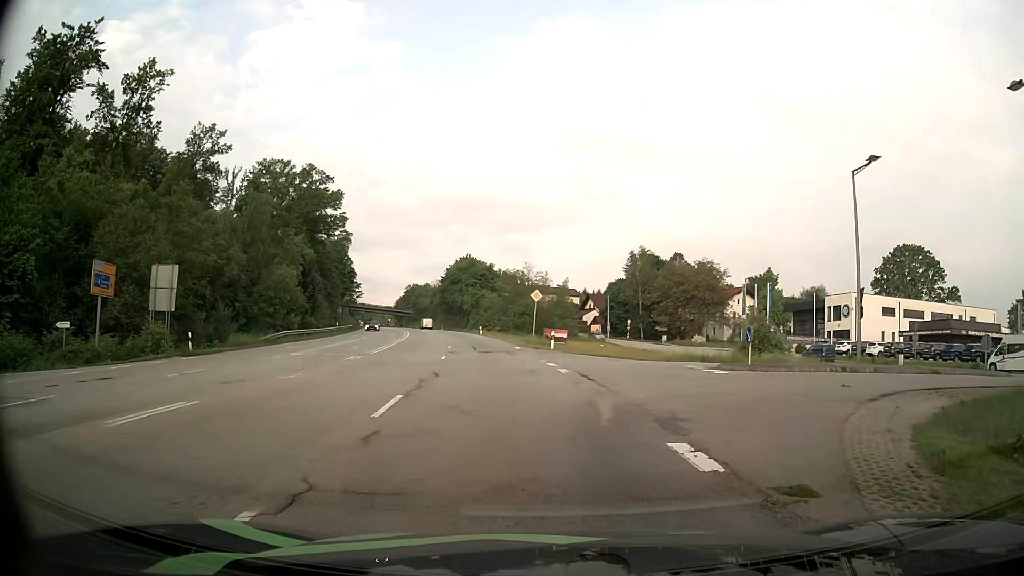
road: secondary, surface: asphalt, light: Day
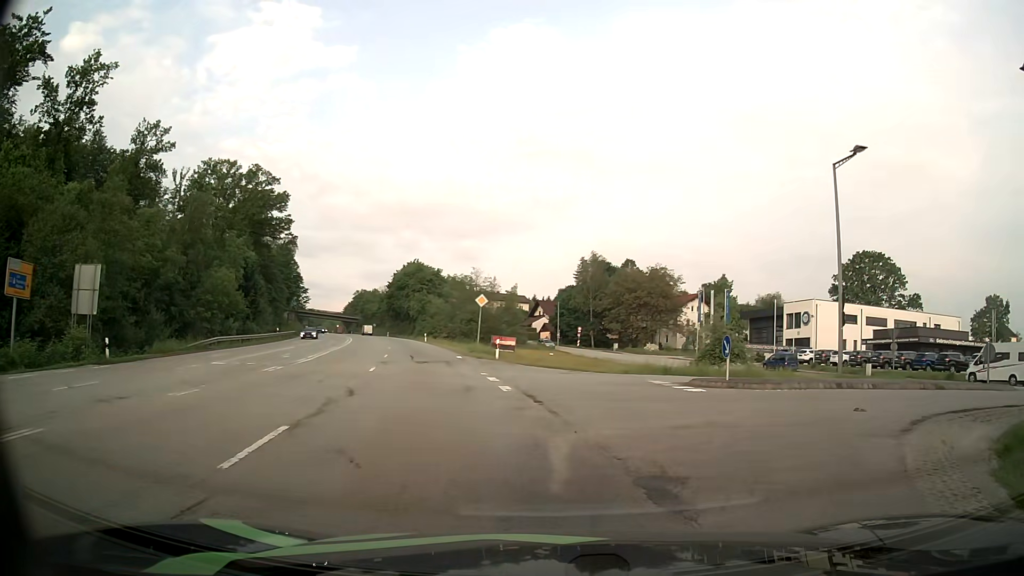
(+0.1, +3.2) m; +4°
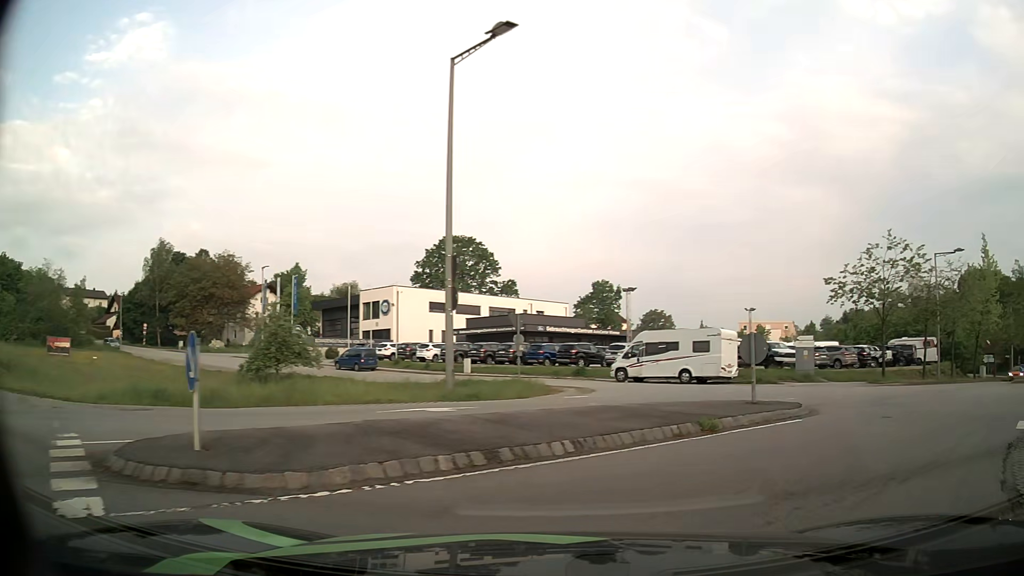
(+2.9, +10.5) m; +36°
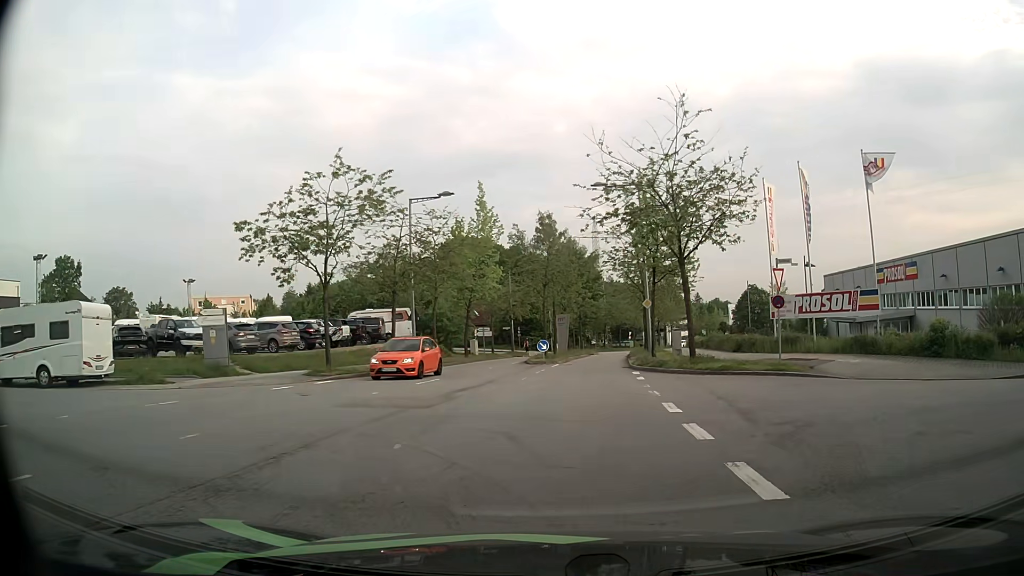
(+5.5, +10.8) m; +45°
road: residential
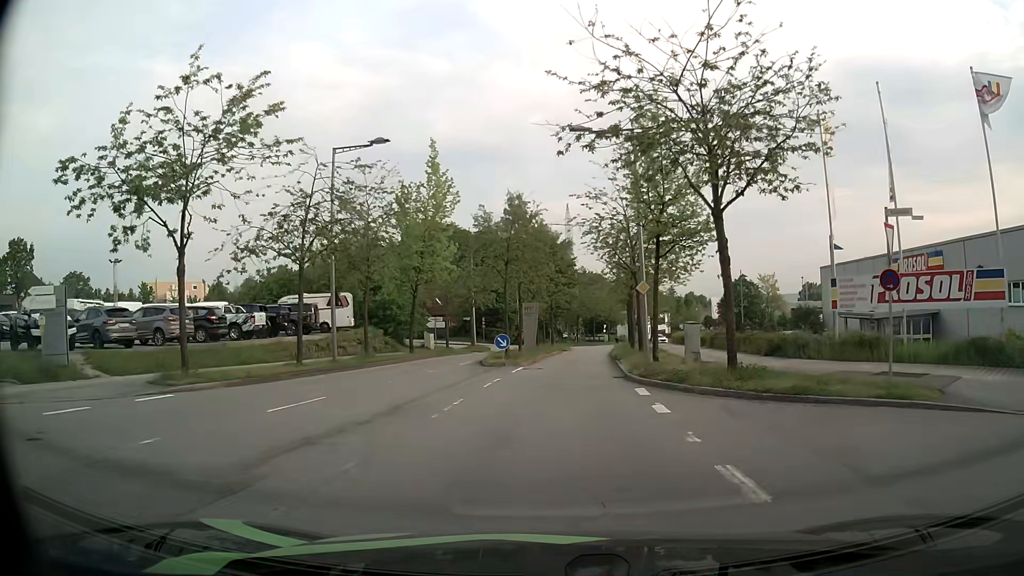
(+0.2, +9.0) m; +3°
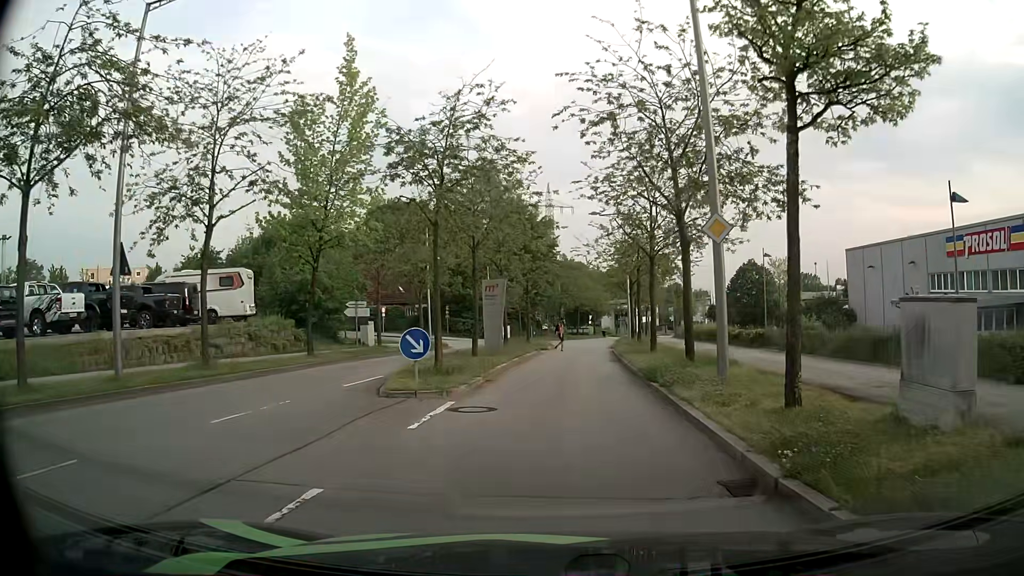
(+0.1, +14.0) m; +1°
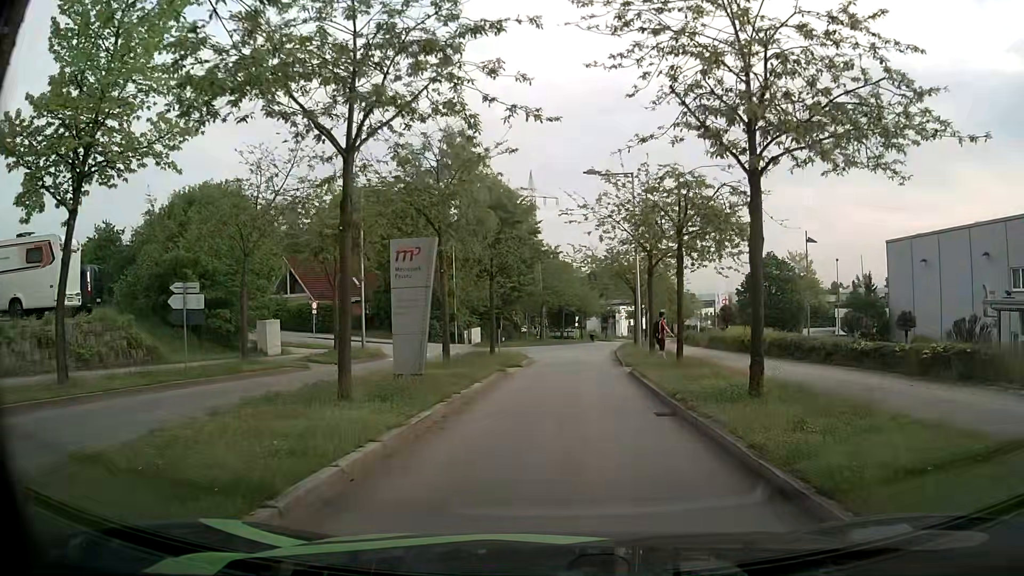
(+0.3, +13.6) m; +2°
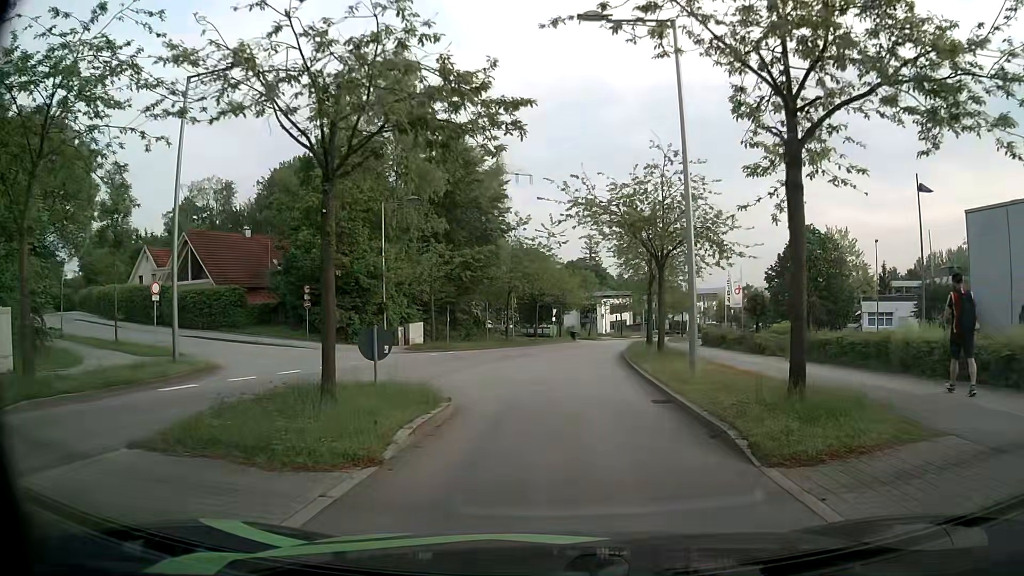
(+0.3, +17.5) m; +2°
(0, +10) (0, +20) (+1, +30) (+2, +40) (+4, +50) (+6, +59) (+9, +69) (+12, +79) (+15, +88) (+18, +98) m
